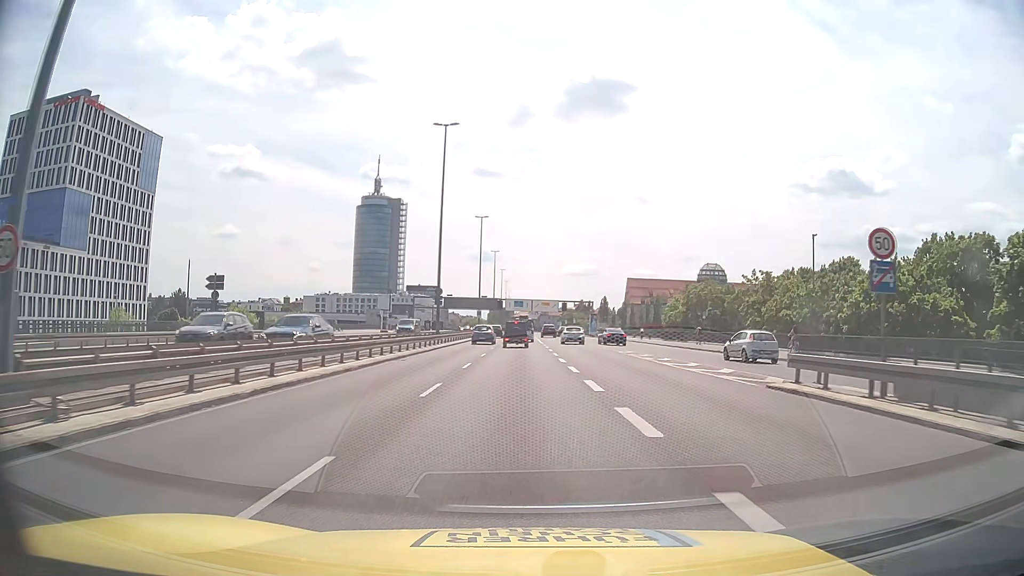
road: trunk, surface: asphalt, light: Day
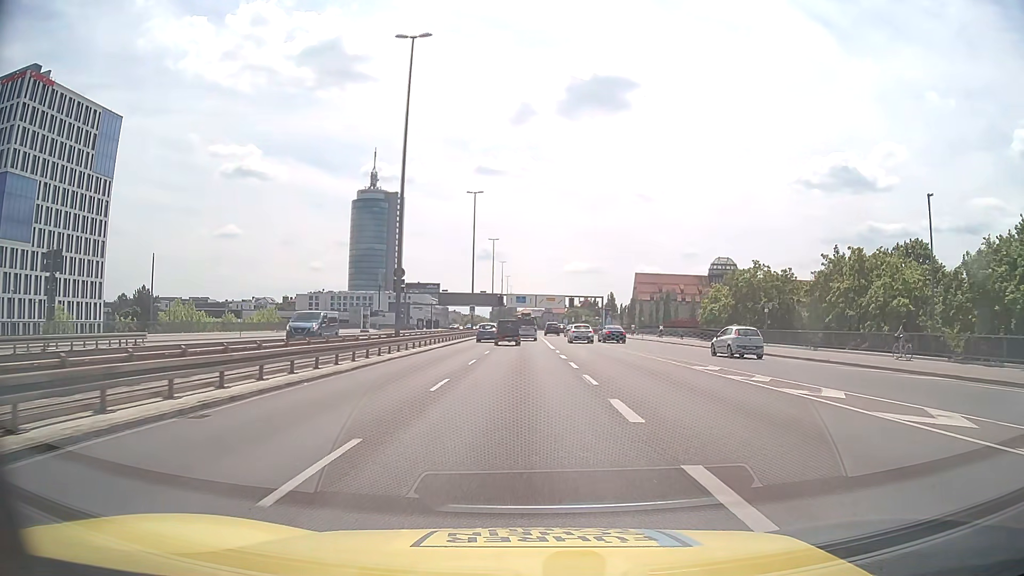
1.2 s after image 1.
(0.0, +17.0) m; 0°
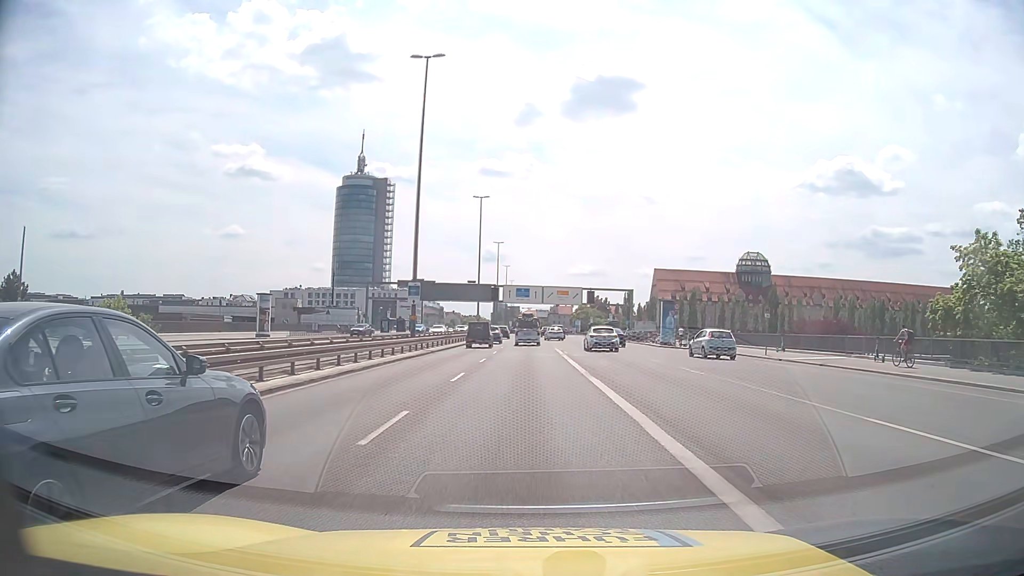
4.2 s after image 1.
(-0.1, +42.5) m; 0°
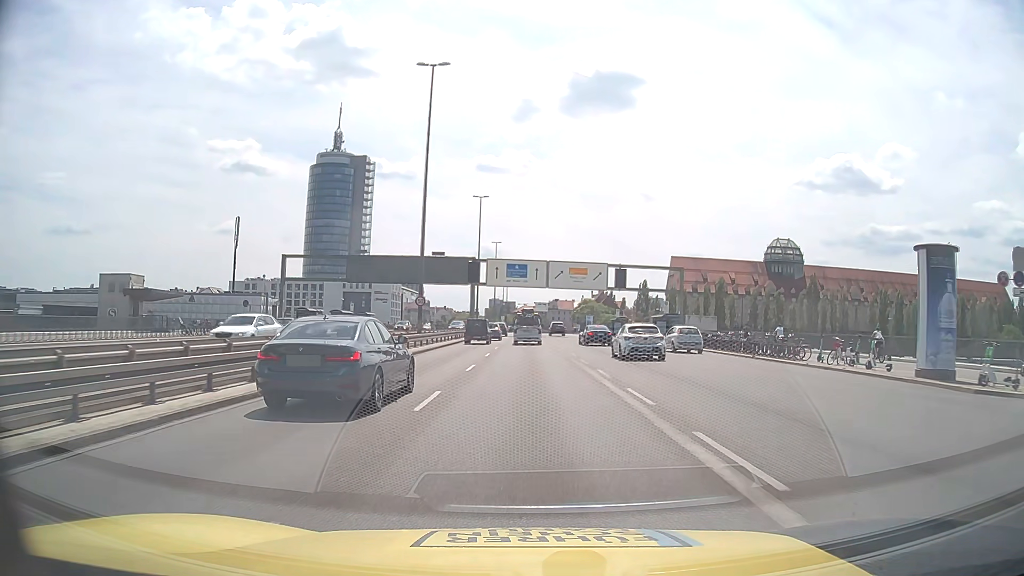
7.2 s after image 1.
(0.0, +42.3) m; 0°
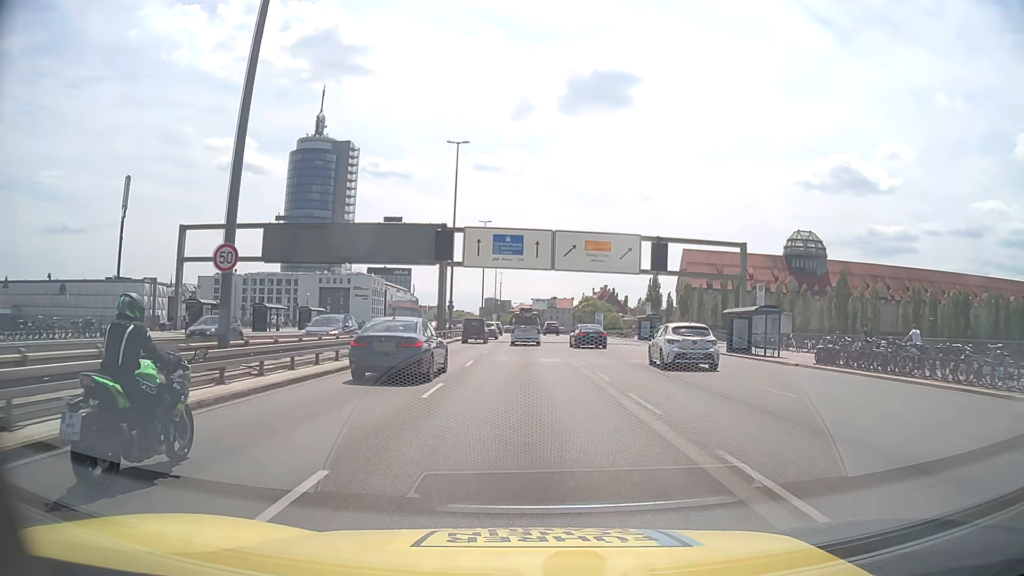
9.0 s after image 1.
(0.0, +25.4) m; 0°
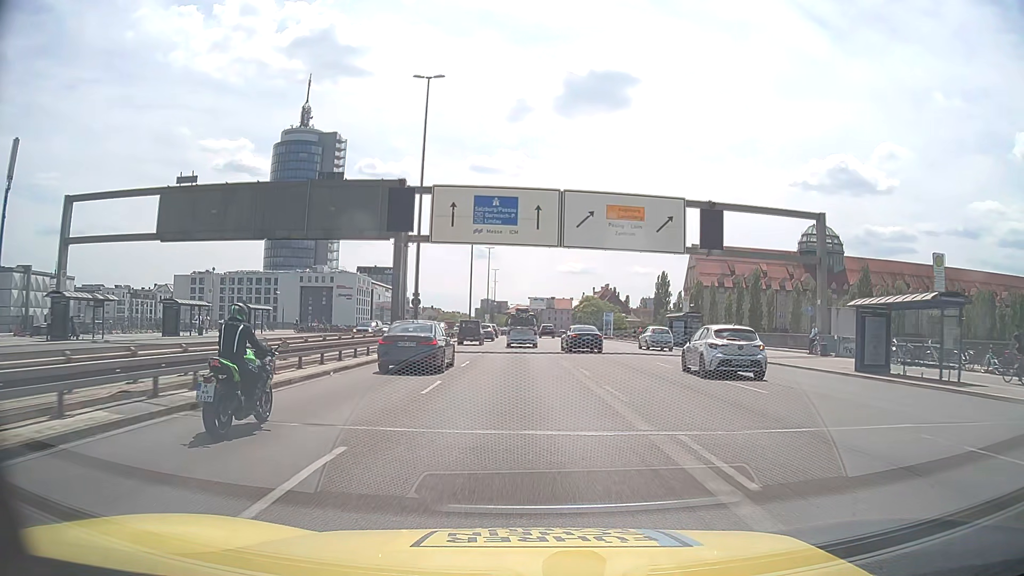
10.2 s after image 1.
(+0.1, +16.8) m; 0°
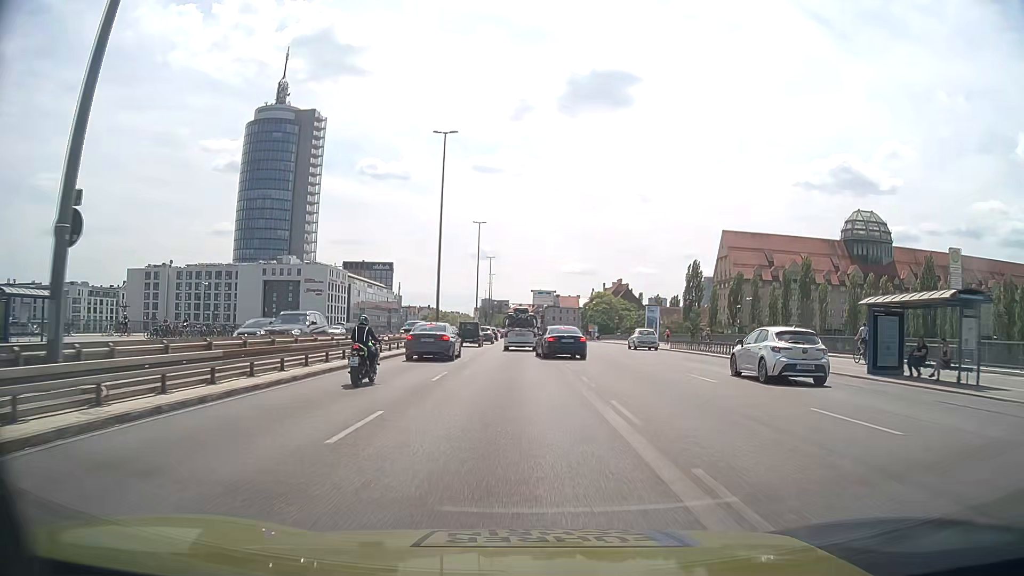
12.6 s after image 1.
(0.0, +32.8) m; 0°
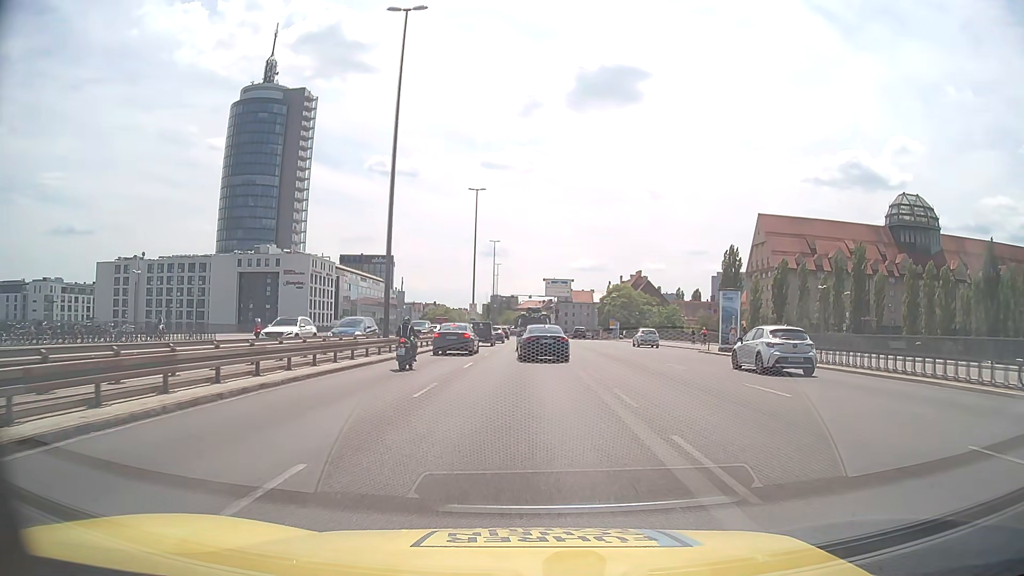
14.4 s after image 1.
(-0.1, +22.1) m; -1°
(0, +10) (0, +20) (0, +30) (0, +40) (0, +50) (0, +60) (+1, +70) (+1, +80) (0, +90) (0, +100) m
